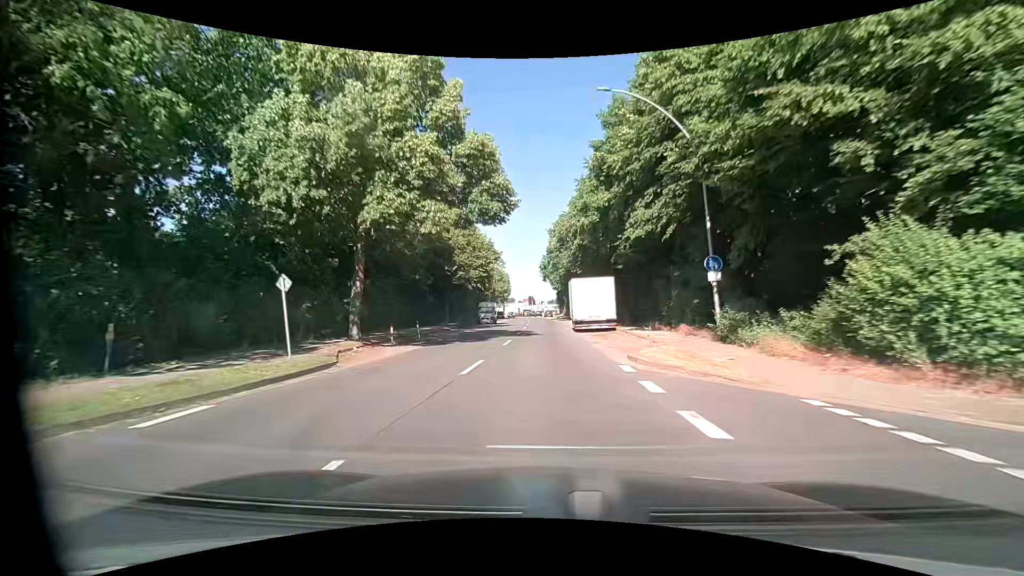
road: tertiary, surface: asphalt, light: Day
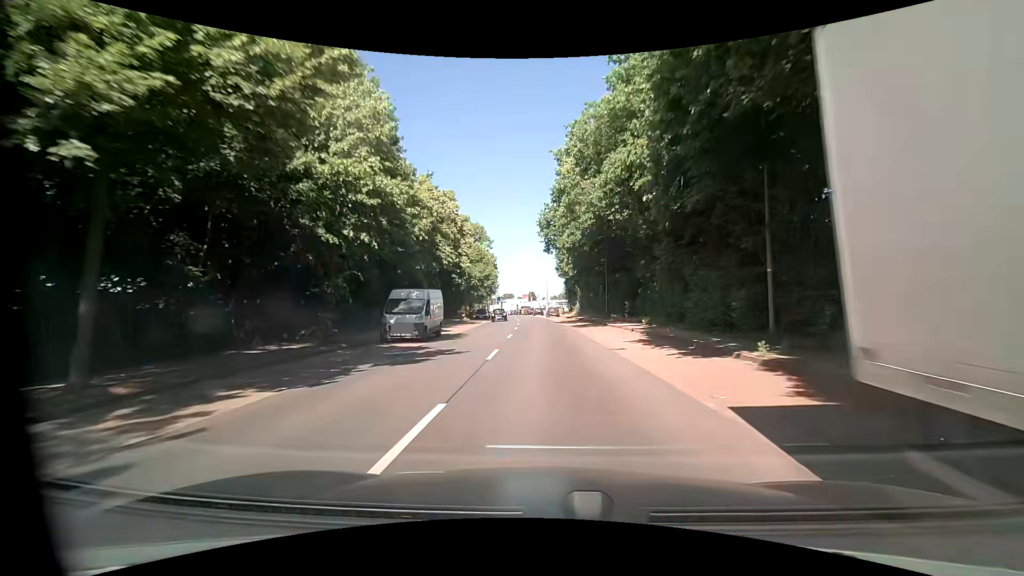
(0.0, +33.6) m; 0°
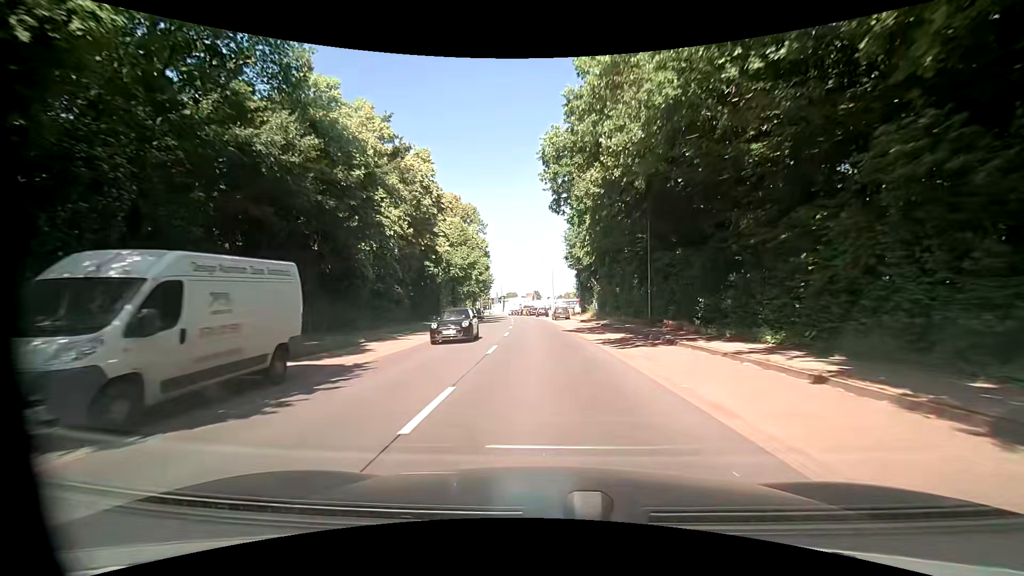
(0.0, +16.6) m; -1°
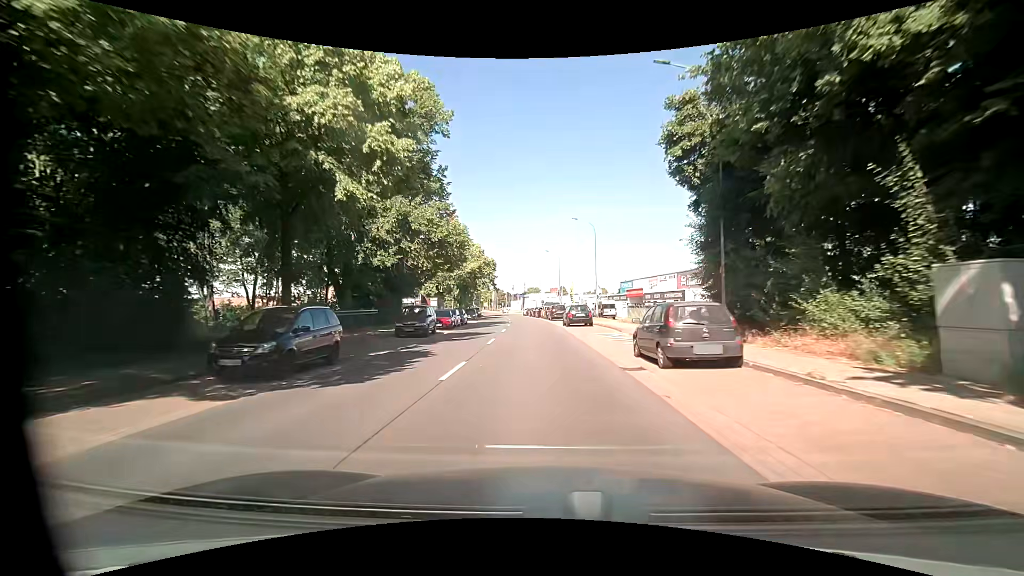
(-0.6, +41.4) m; -2°
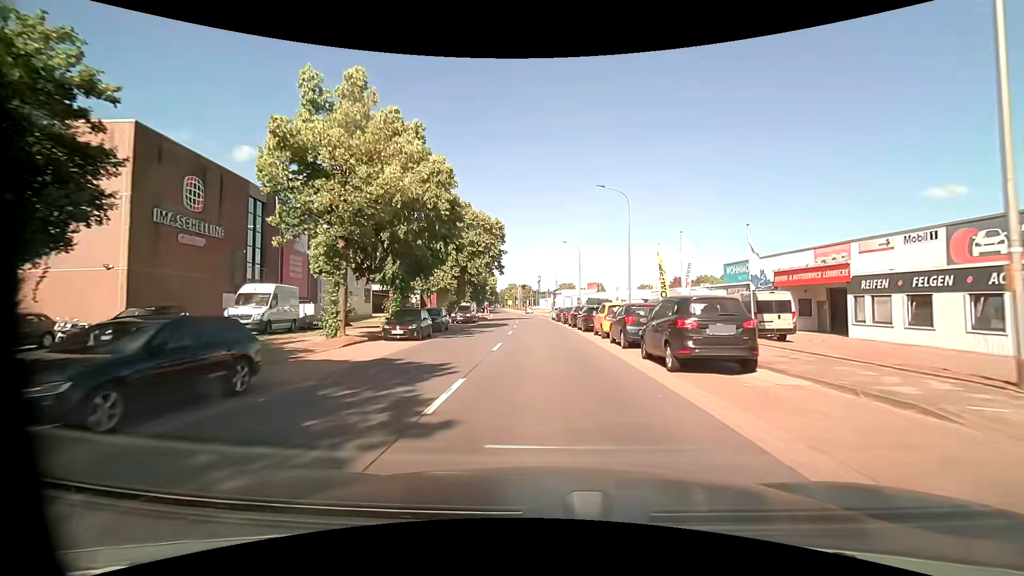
(-1.4, +39.0) m; -4°
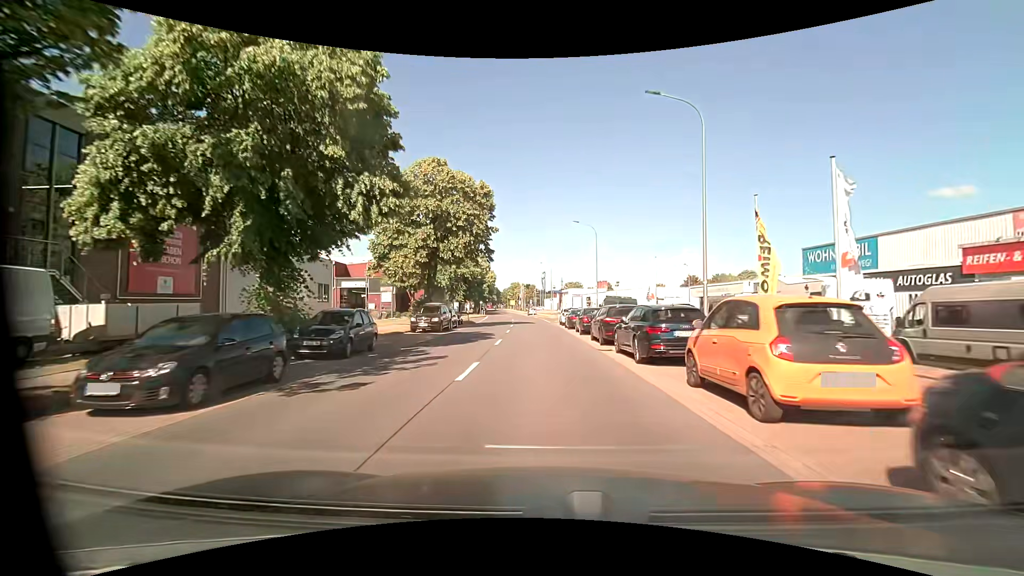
(0.0, +15.2) m; 0°
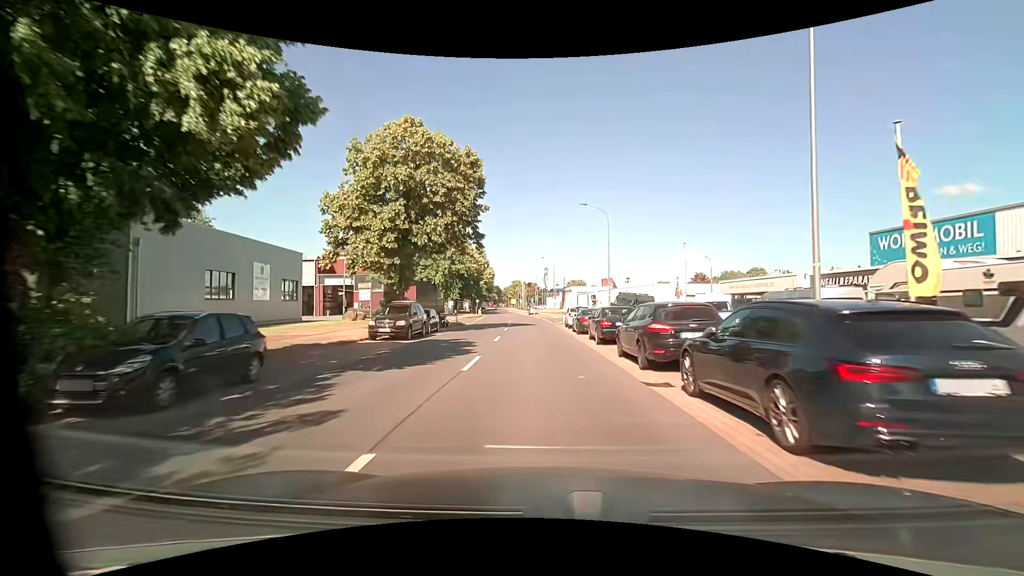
(0.0, +7.6) m; 0°
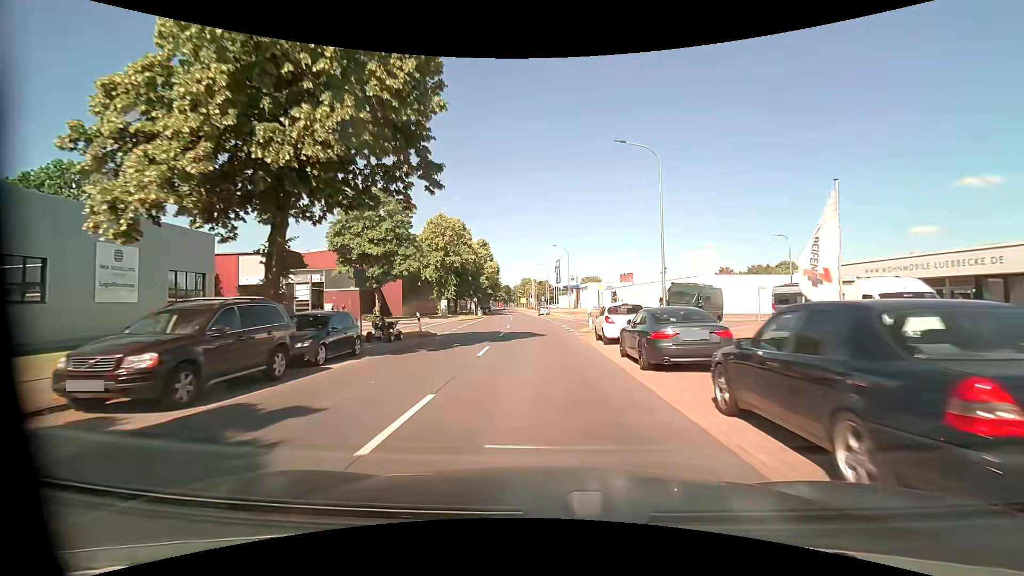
(-0.2, +15.0) m; -2°
(0, +10) (0, +20) (-1, +30) (-1, +40) (-1, +50) (-2, +60) (-3, +70) (-4, +80) (-4, +90) (-5, +100) m
